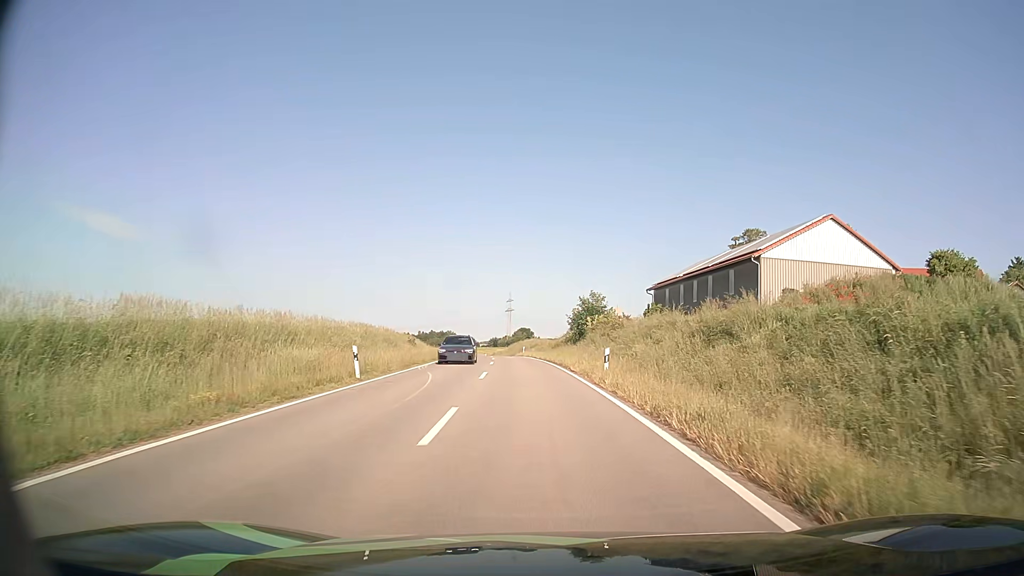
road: tertiary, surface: asphalt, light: Day
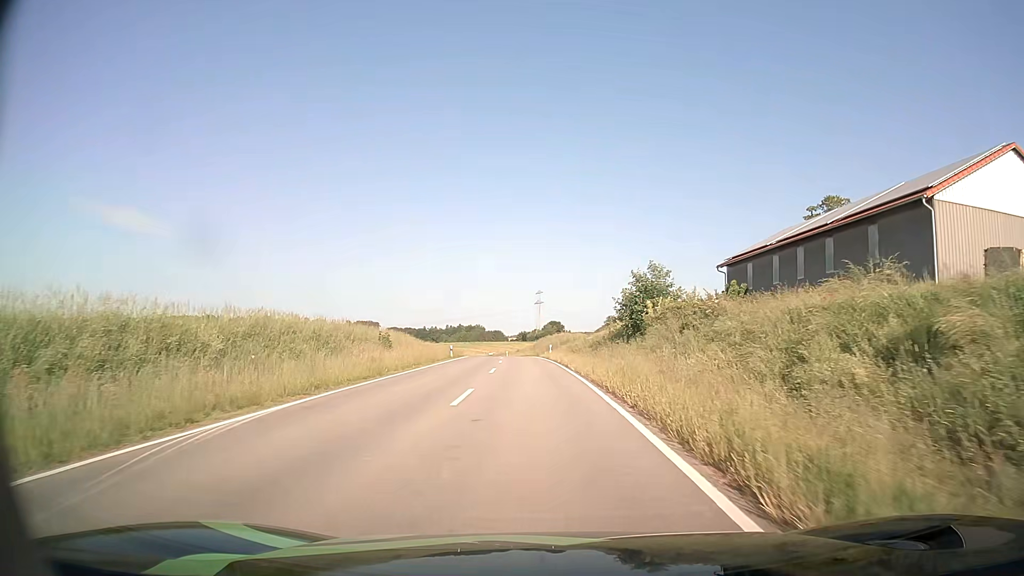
(-0.3, +21.1) m; -2°
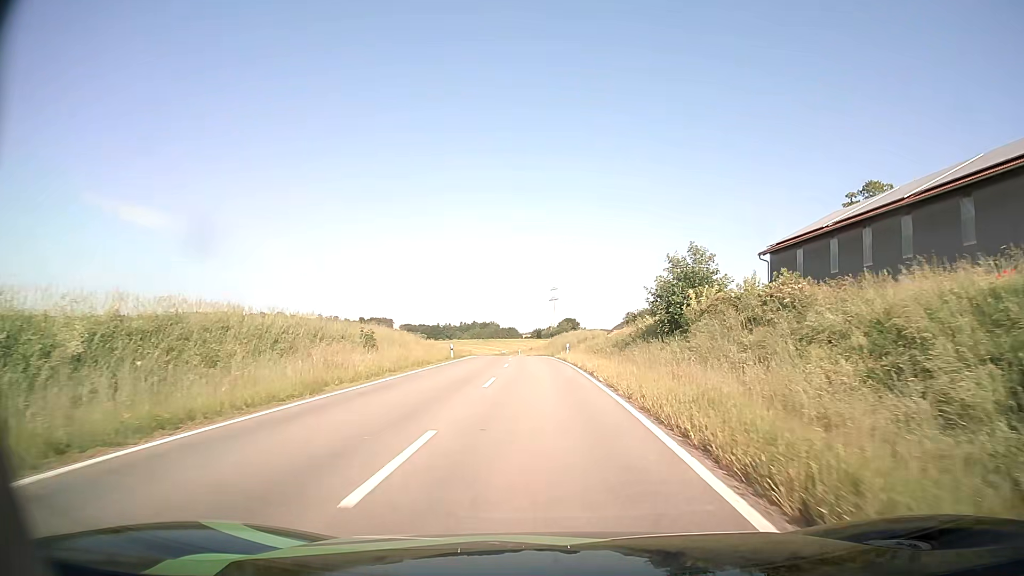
(-0.1, +7.8) m; -1°
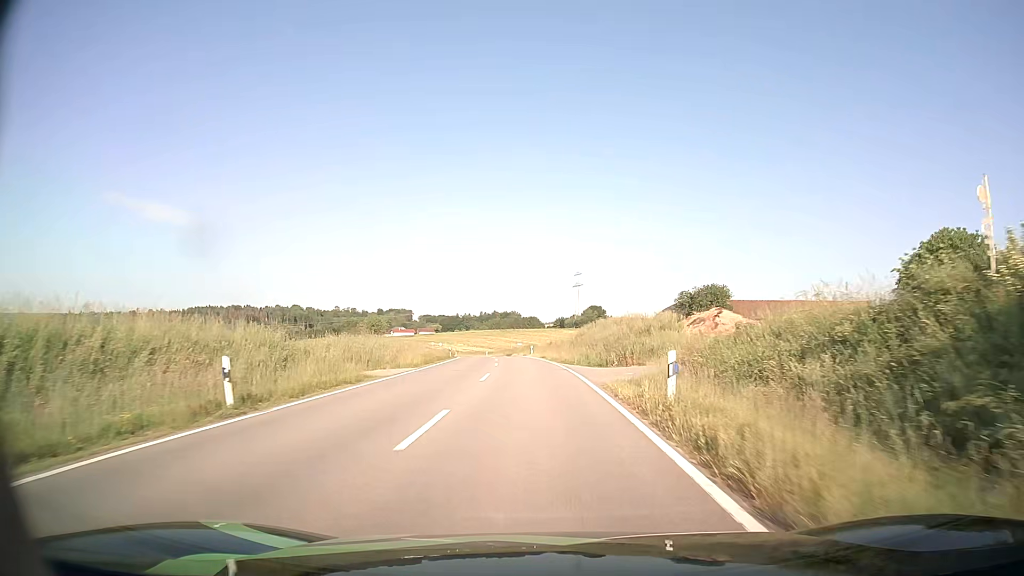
(-0.2, +34.8) m; -2°
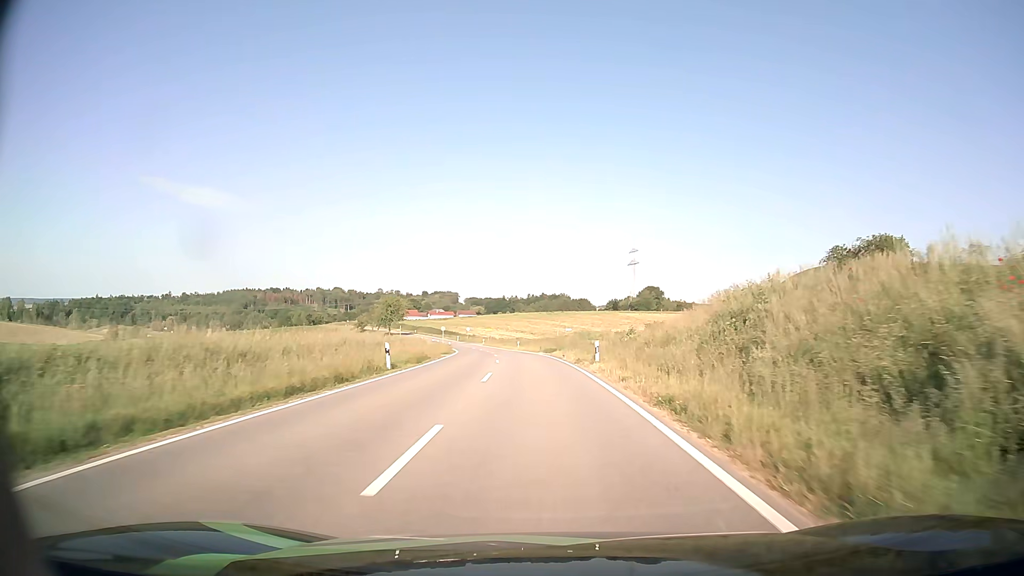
(-1.5, +39.6) m; -4°
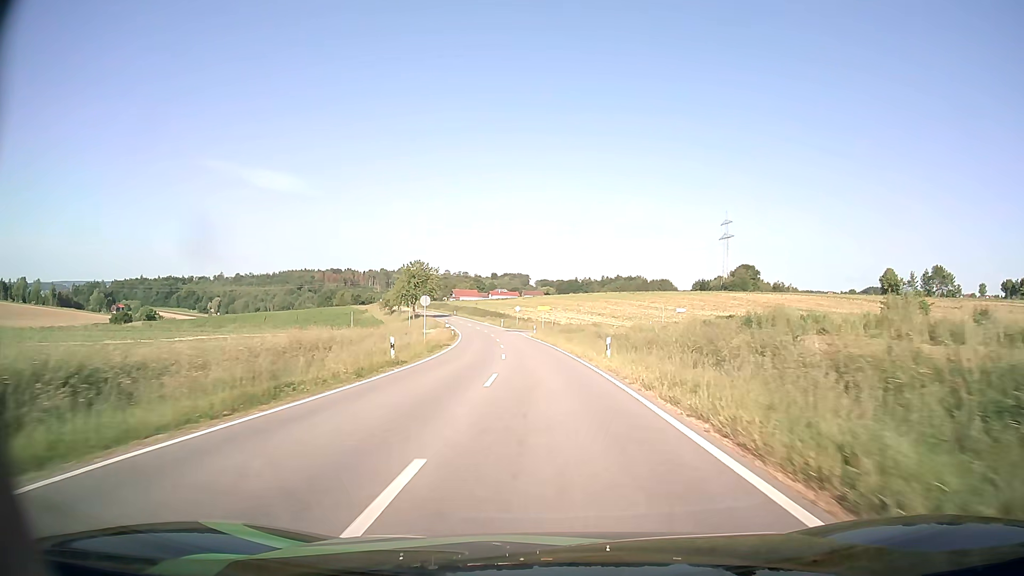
(-2.8, +52.3) m; -6°
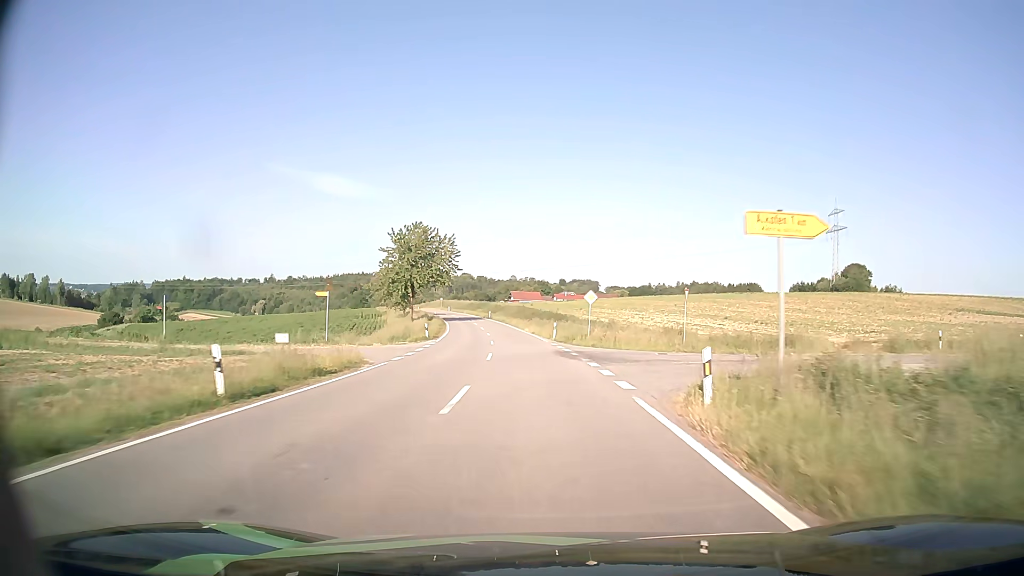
(-2.5, +54.9) m; -6°
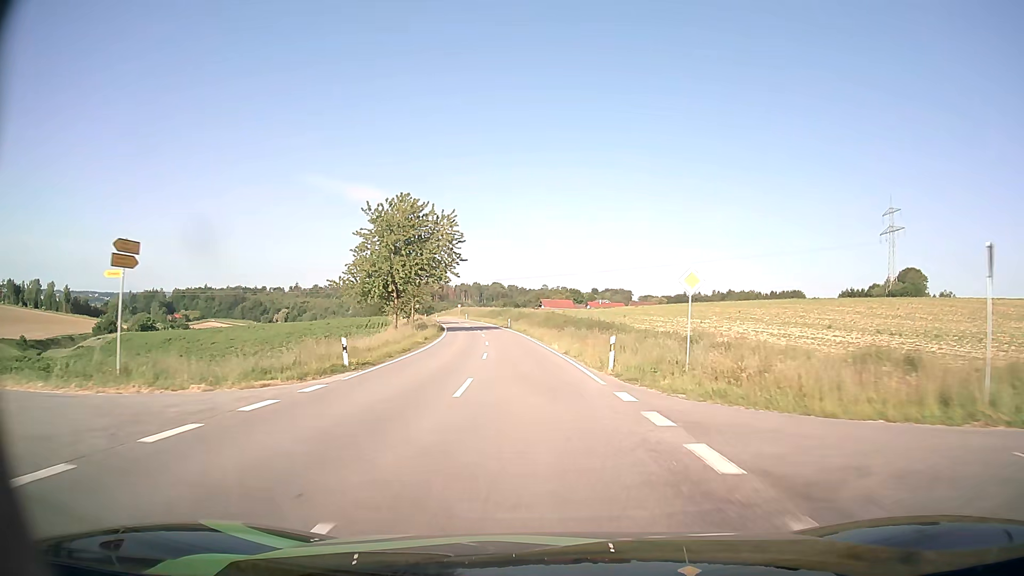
(-0.5, +22.1) m; -3°
(0, +10) (0, +20) (-1, +30) (-2, +40) (-3, +50) (-4, +60) (-6, +70) (-8, +80) (-9, +89) (-11, +99) m
